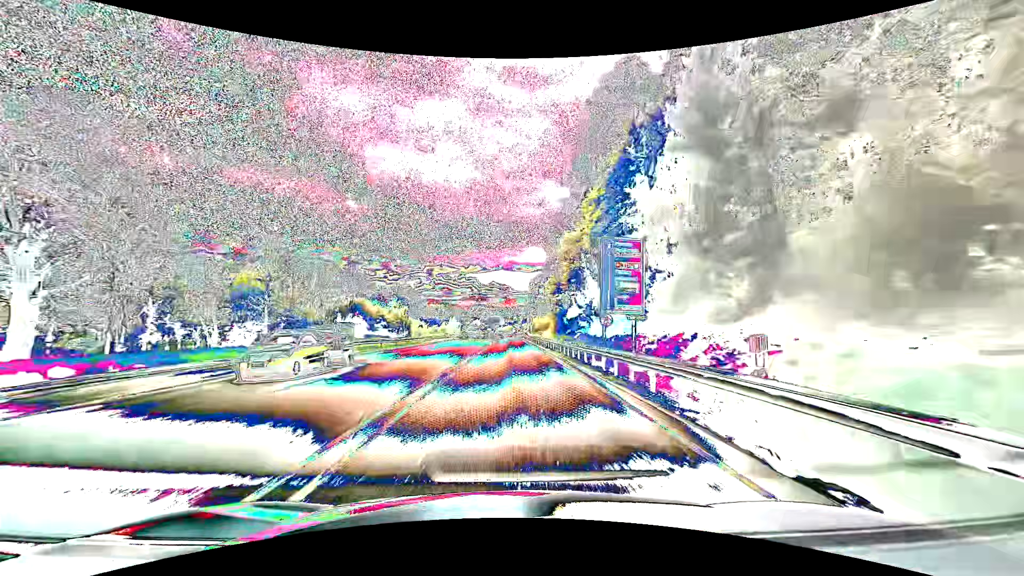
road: primary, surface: asphalt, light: Day
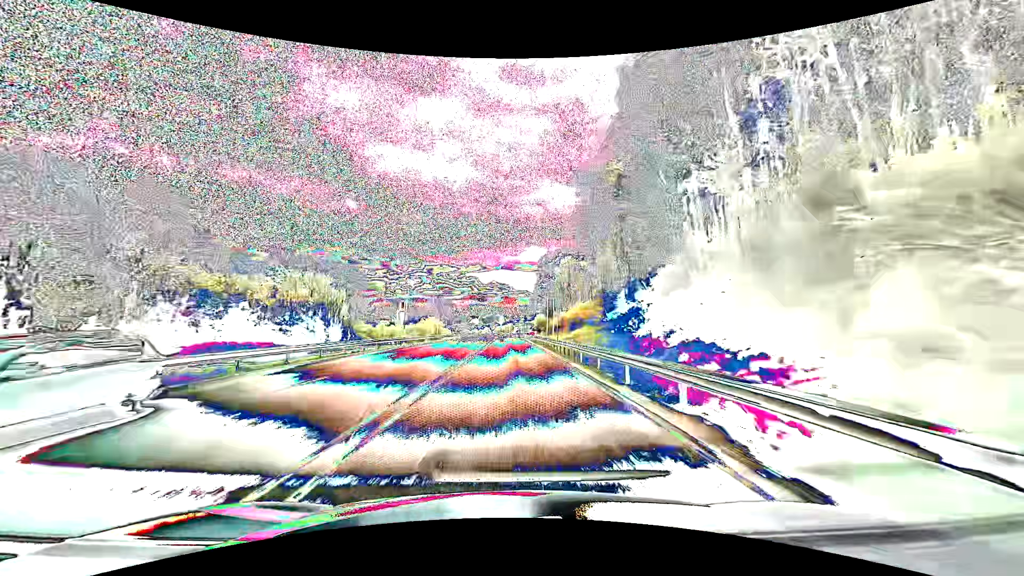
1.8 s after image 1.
(+0.1, +47.6) m; 0°
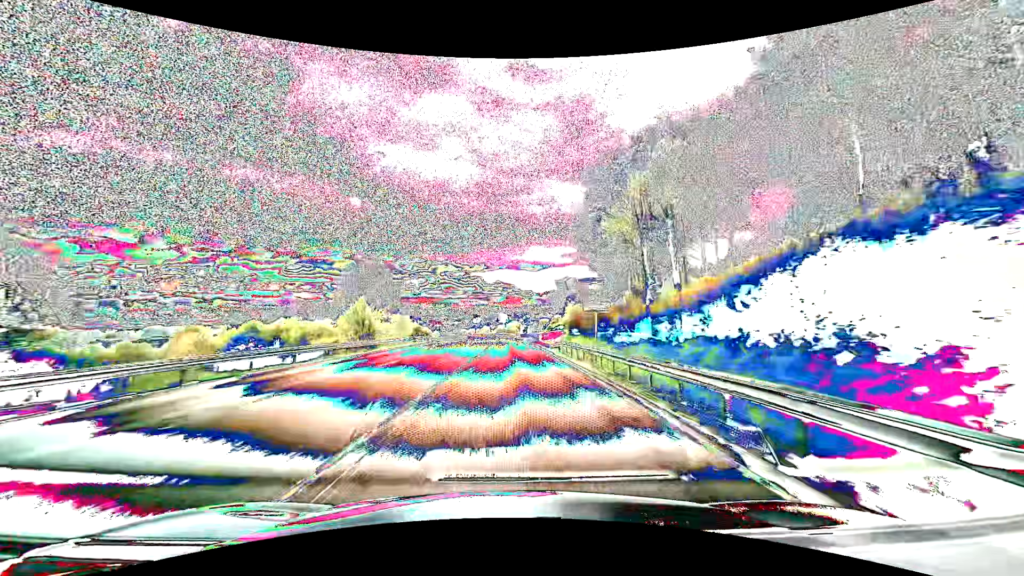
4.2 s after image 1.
(-0.2, +63.4) m; -1°
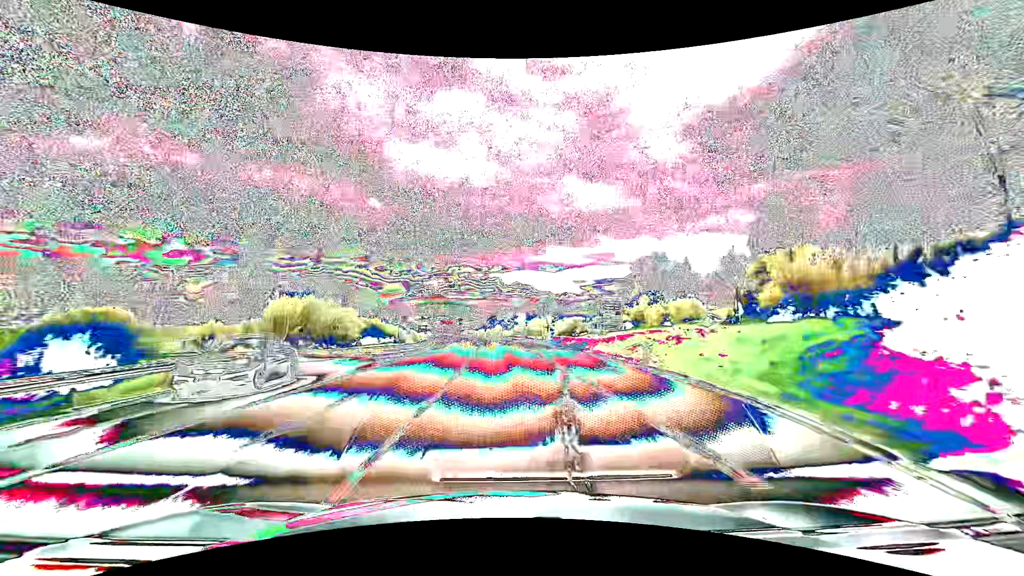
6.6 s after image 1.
(-0.4, +63.3) m; -2°
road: primary_link
(0, +10) (0, +20) (0, +30) (-1, +40) (-1, +50) (-2, +60) (-3, +70) (-3, +80) (-4, +90) (-6, +100) m
